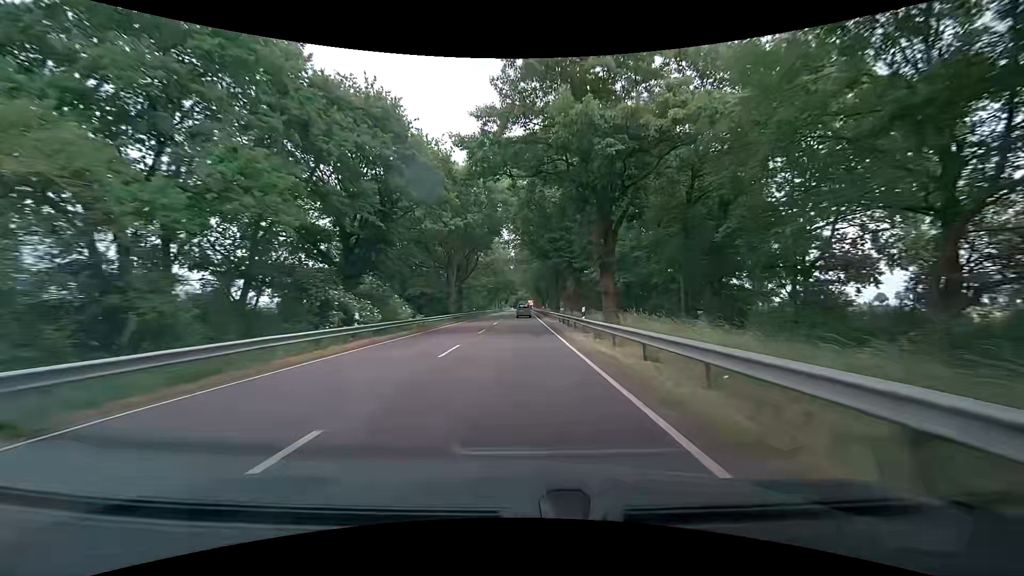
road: primary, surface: asphalt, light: Day
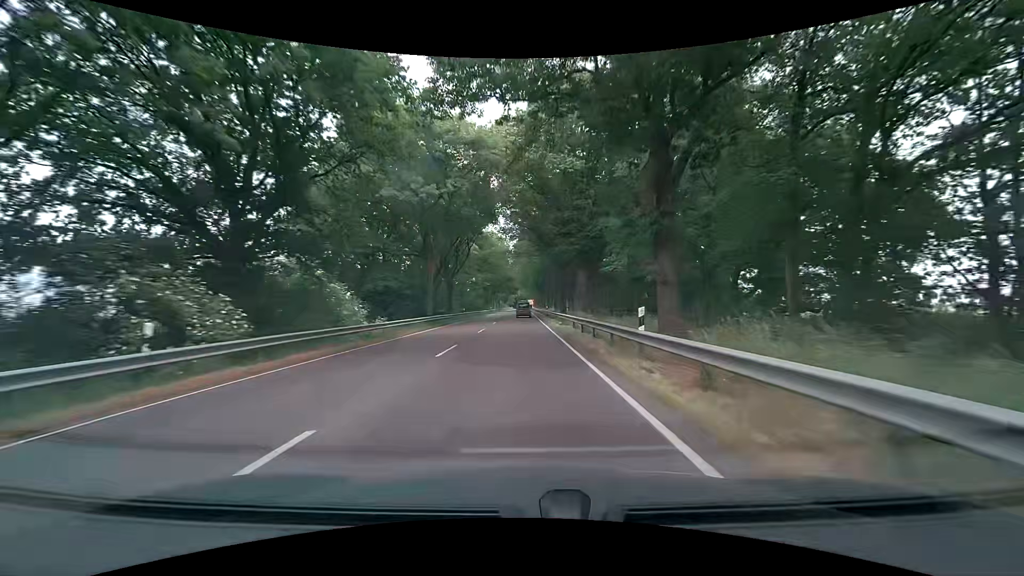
(+0.1, +12.0) m; 0°
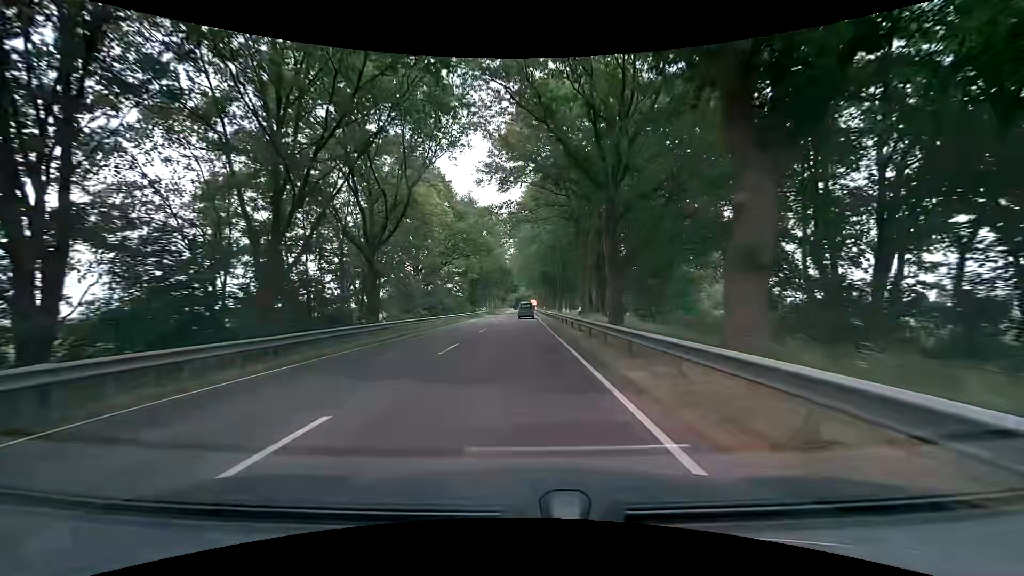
(+0.2, +35.2) m; +1°
(0, +10) (0, +20) (0, +30) (0, +40) (-1, +50) (-1, +60) (-1, +70) (-1, +80) (-1, +90) (-1, +100) m
